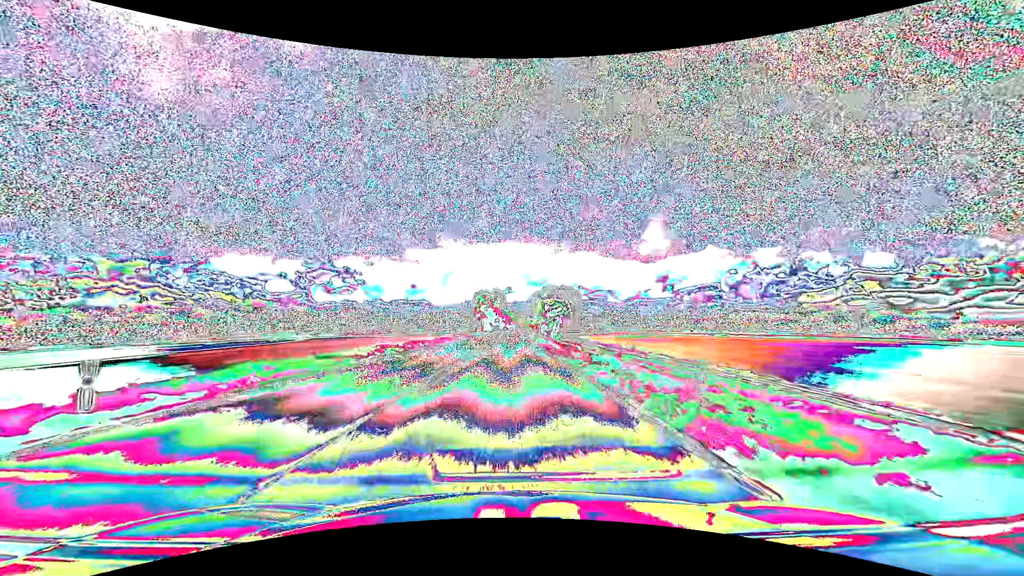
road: primary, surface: asphalt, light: Day
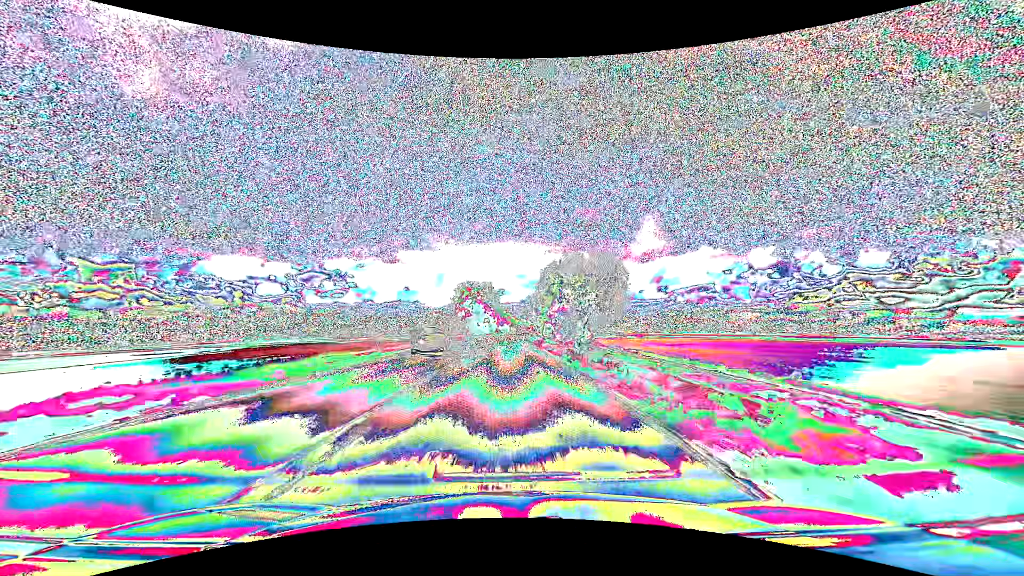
(+0.2, +31.7) m; +1°
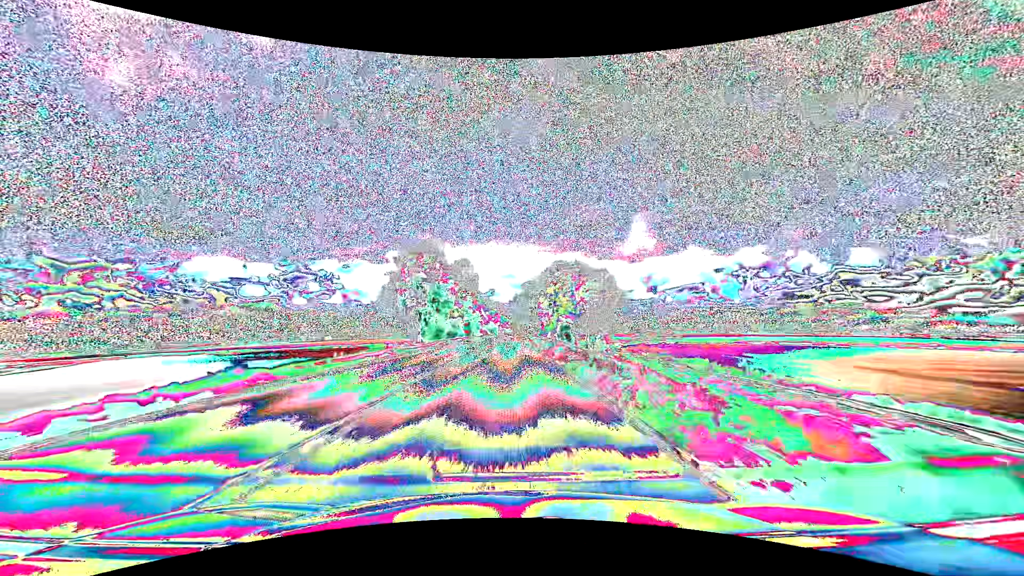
(+0.5, +47.5) m; +1°
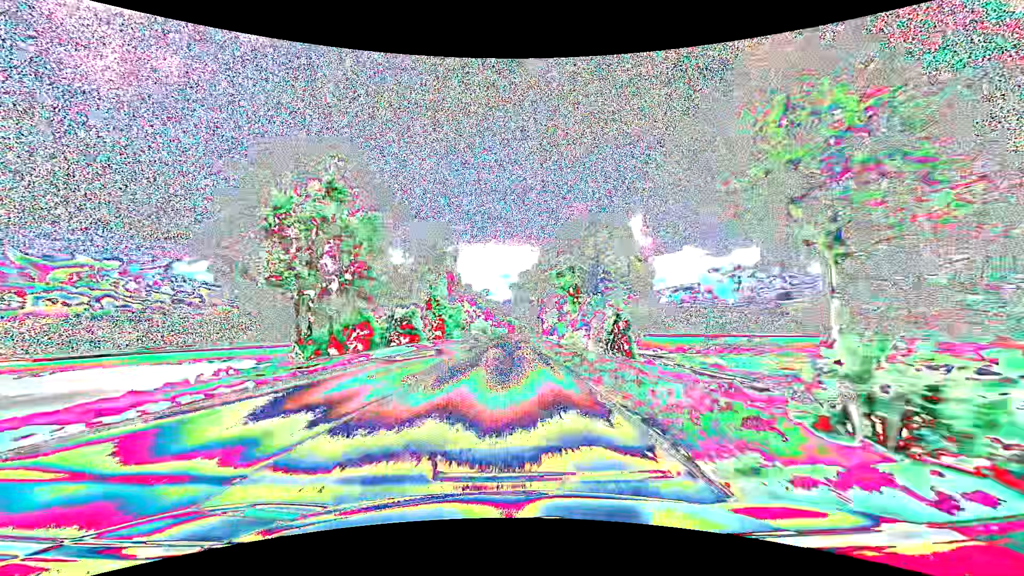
(+0.2, +31.6) m; +1°
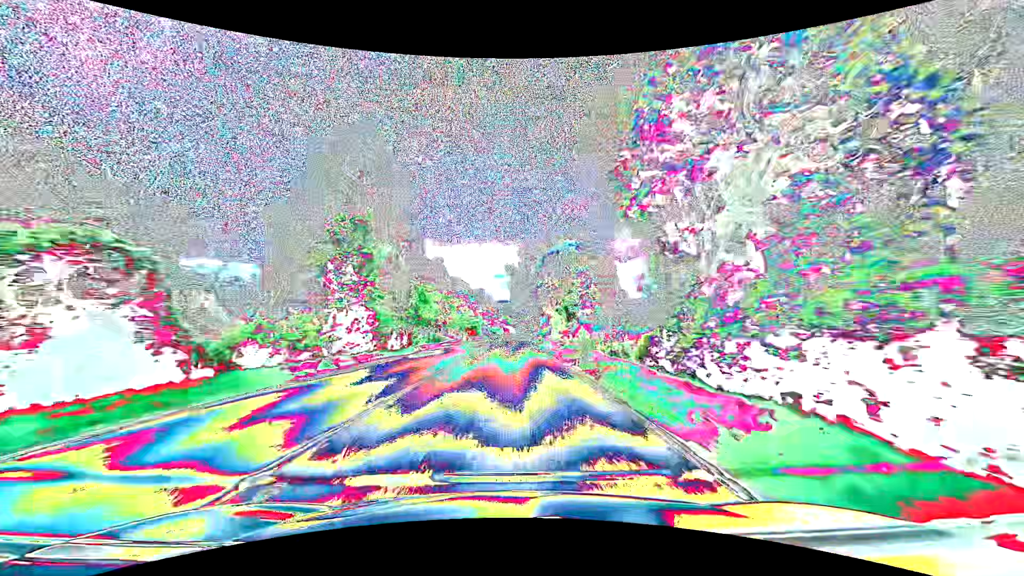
(+0.2, +31.6) m; 0°
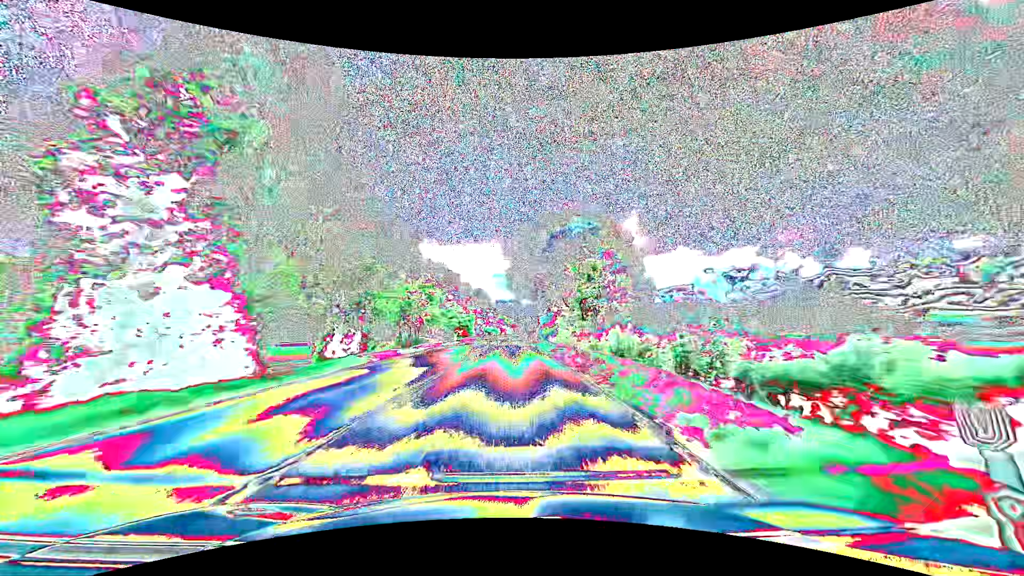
(+0.1, +15.8) m; 0°
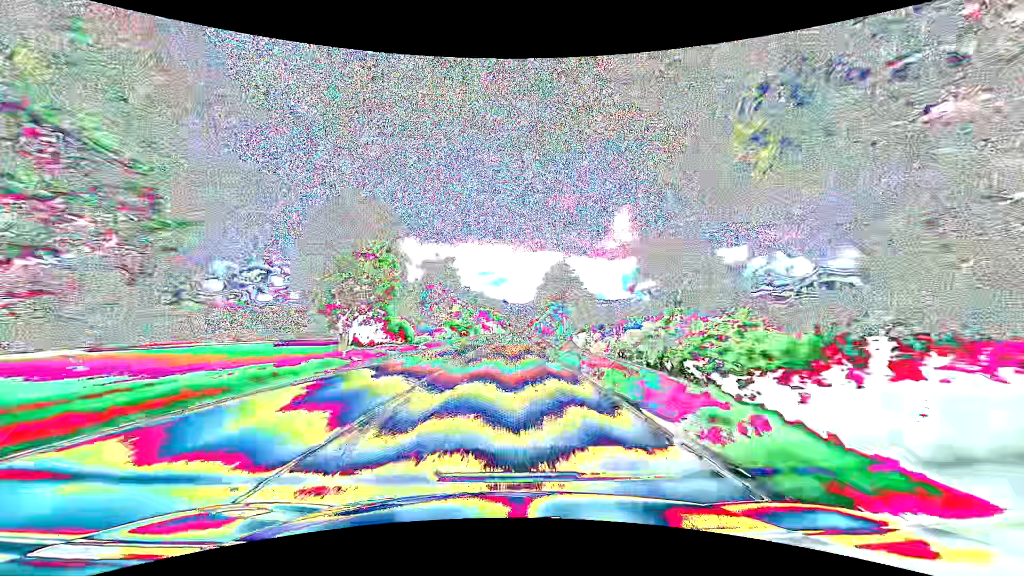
(+1.0, +63.2) m; +2°
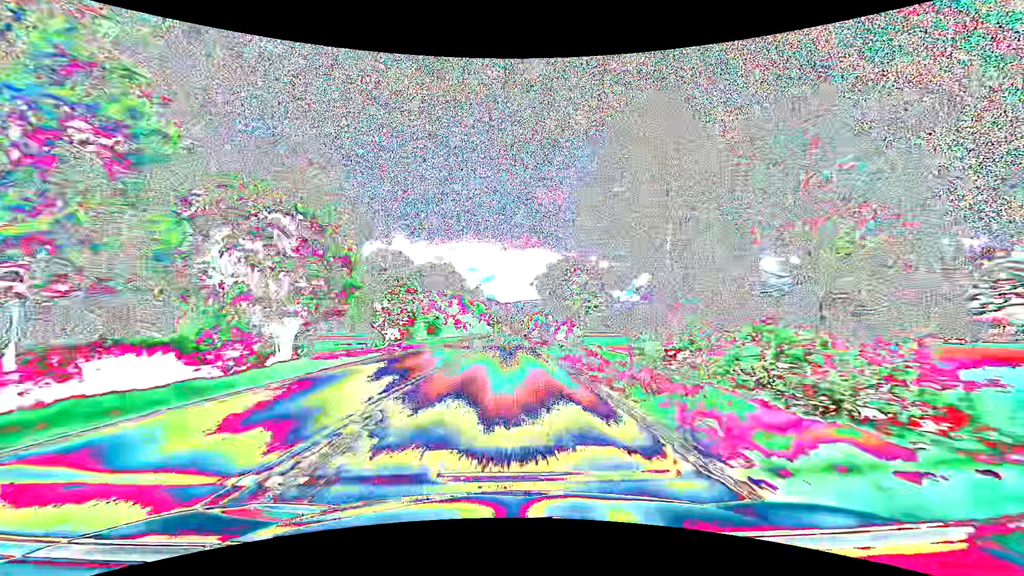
(+0.2, +63.2) m; +1°
(0, +10) (0, +20) (0, +30) (0, +40) (0, +50) (0, +60) (0, +70) (0, +80) (+1, +90) (+1, +100) m
